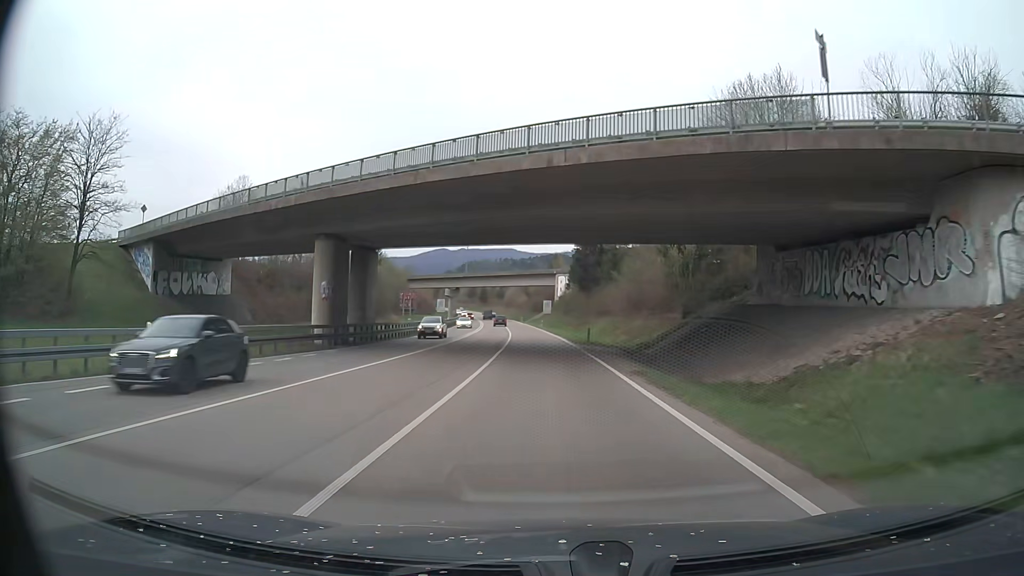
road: trunk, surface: asphalt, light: Day
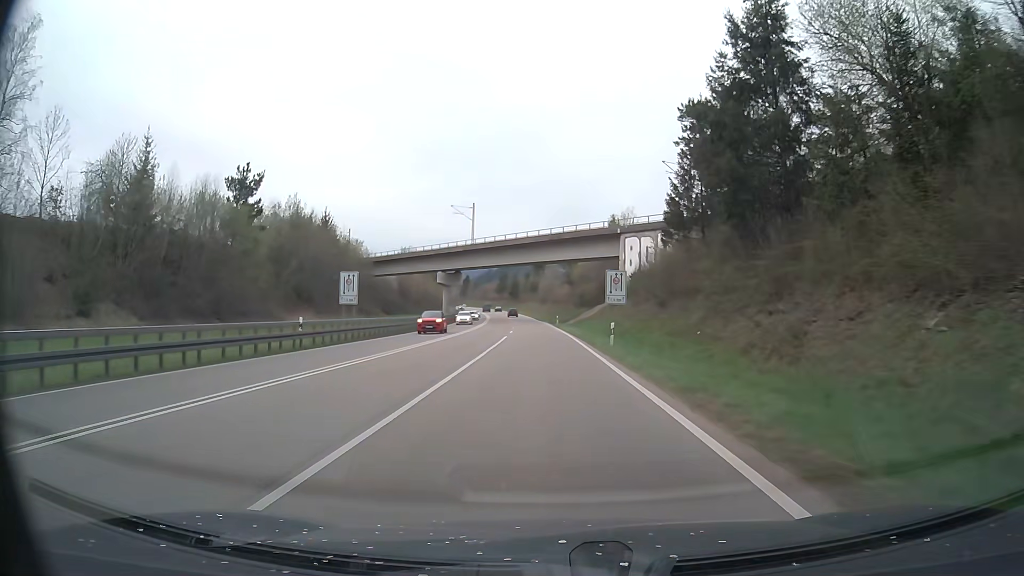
(-1.8, +64.9) m; -4°
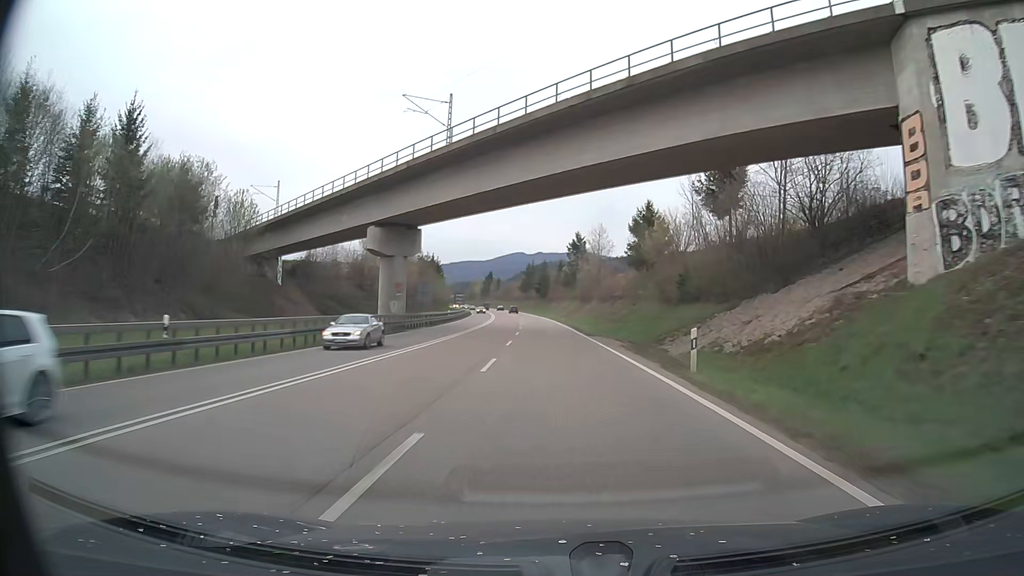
(-1.9, +57.1) m; -3°
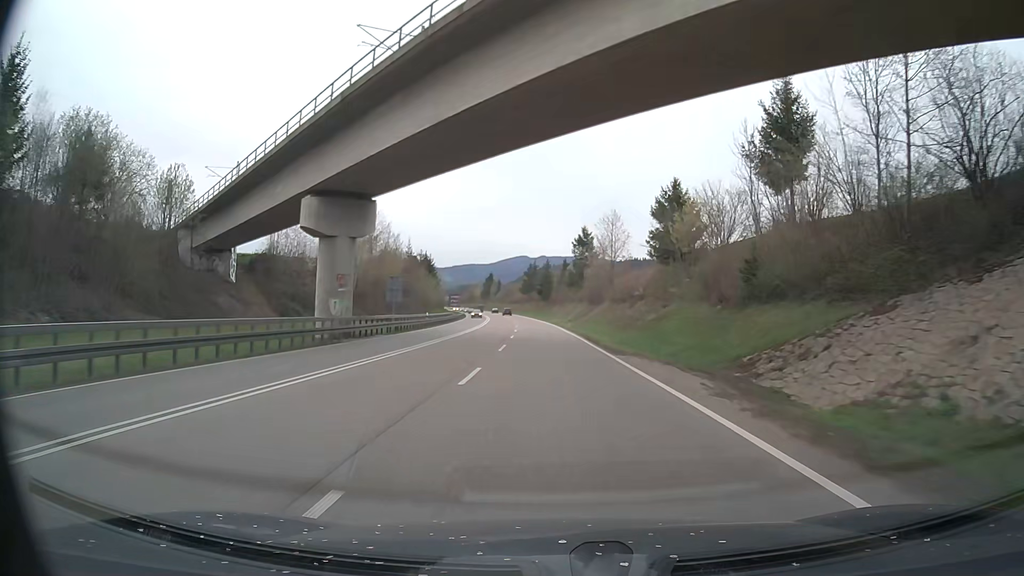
(0.0, +14.5) m; 0°
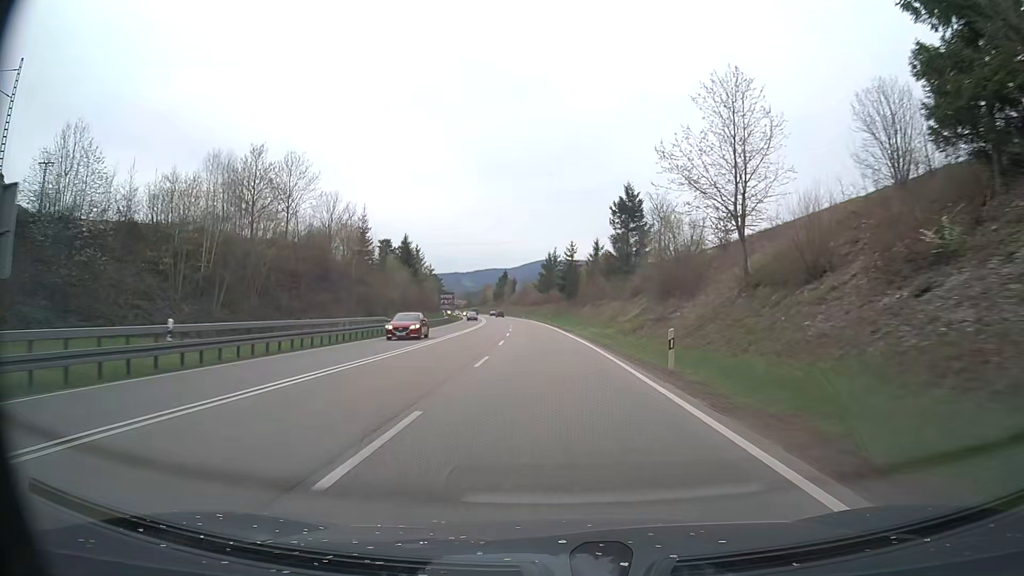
(-0.6, +43.9) m; -2°
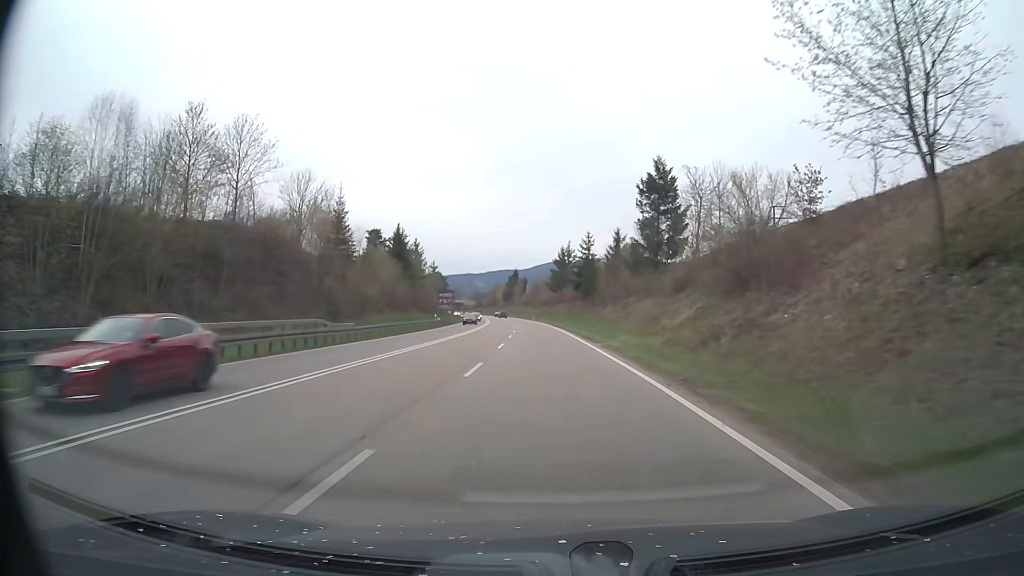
(-0.2, +14.7) m; -1°
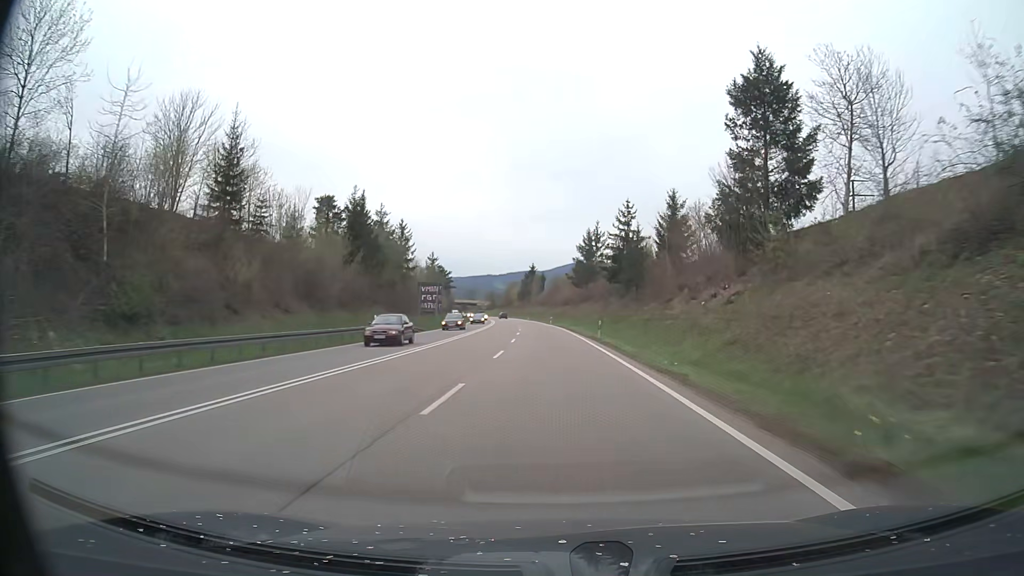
(-0.7, +29.6) m; -2°
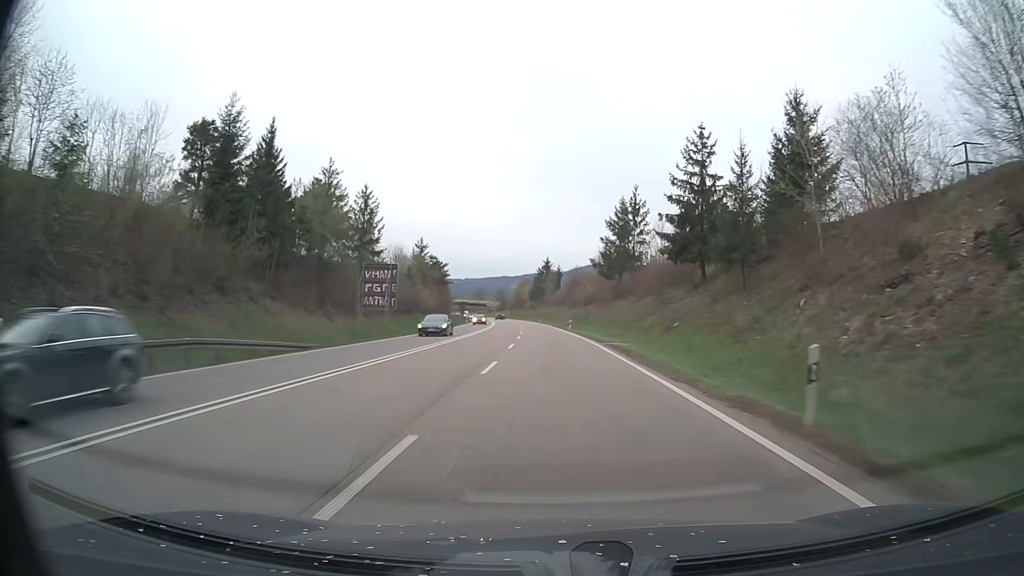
(-0.4, +29.9) m; -1°
